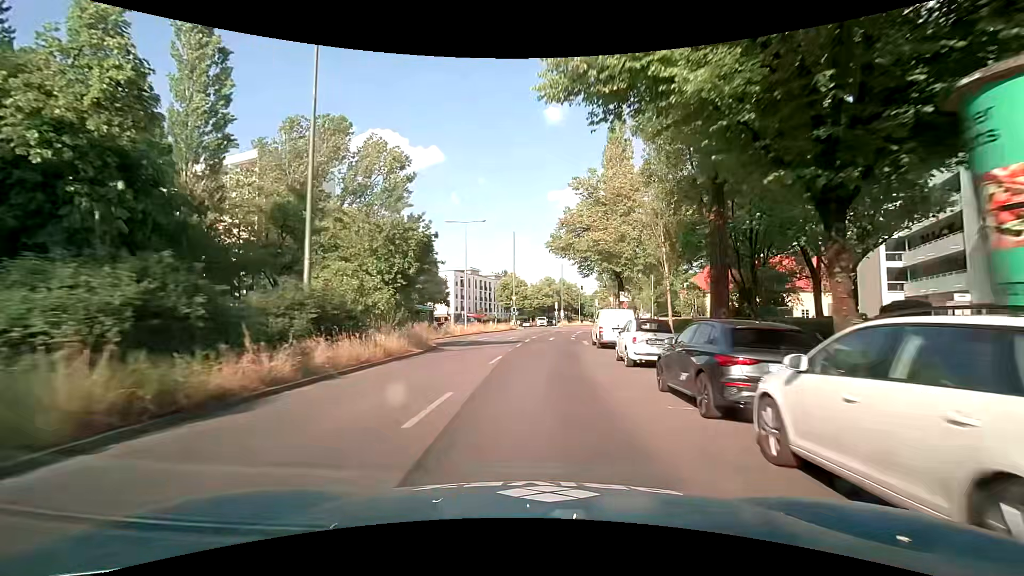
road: secondary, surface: asphalt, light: Day
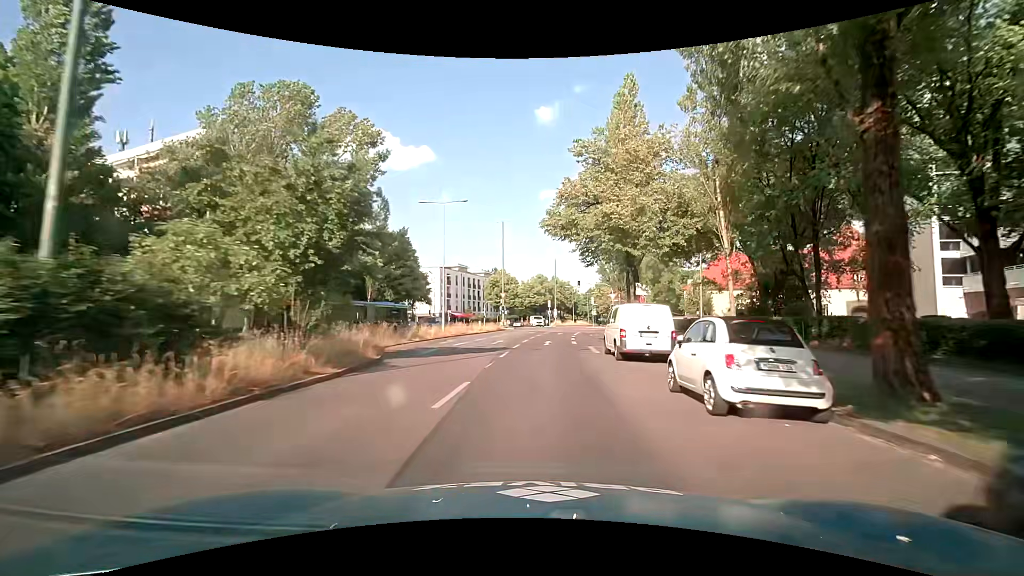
(0.0, +7.7) m; +2°
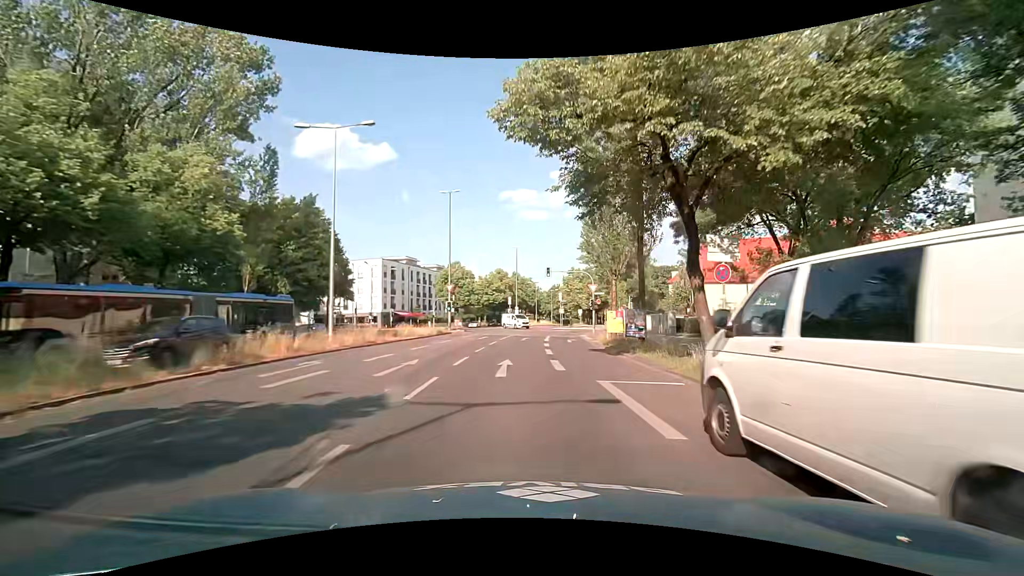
(+0.3, +15.1) m; +3°
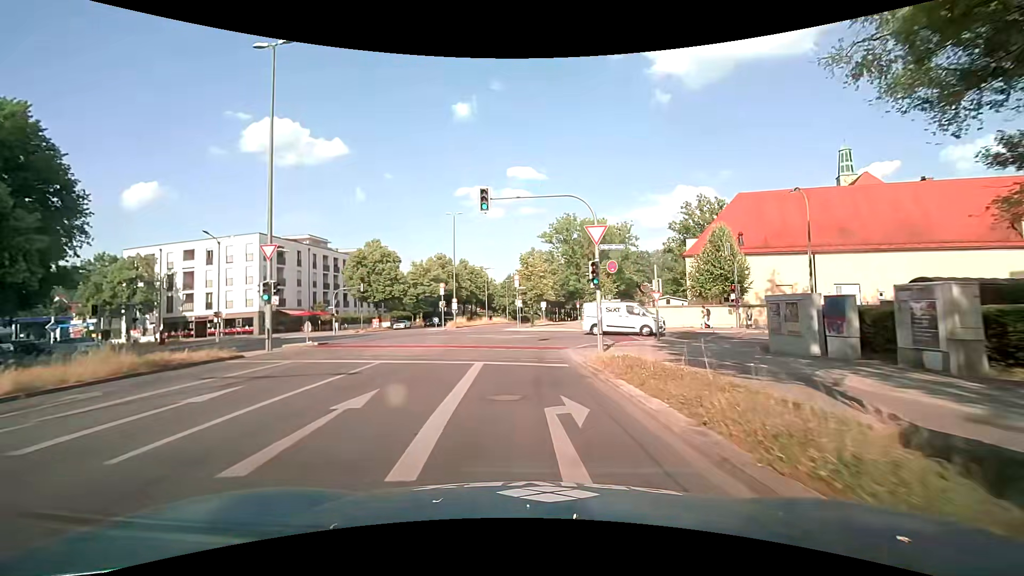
(+2.1, +27.0) m; +6°
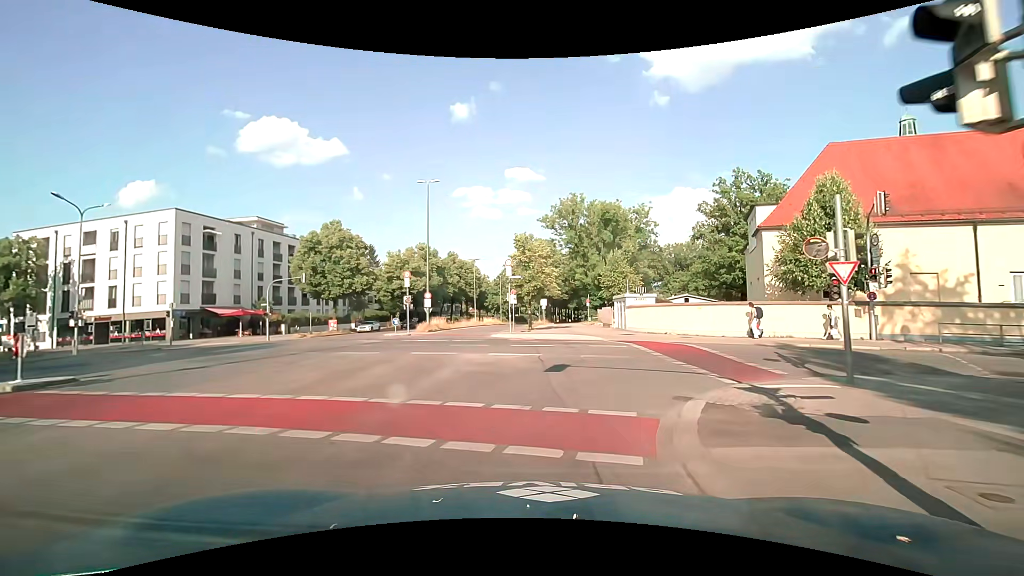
(-0.1, +14.9) m; 0°
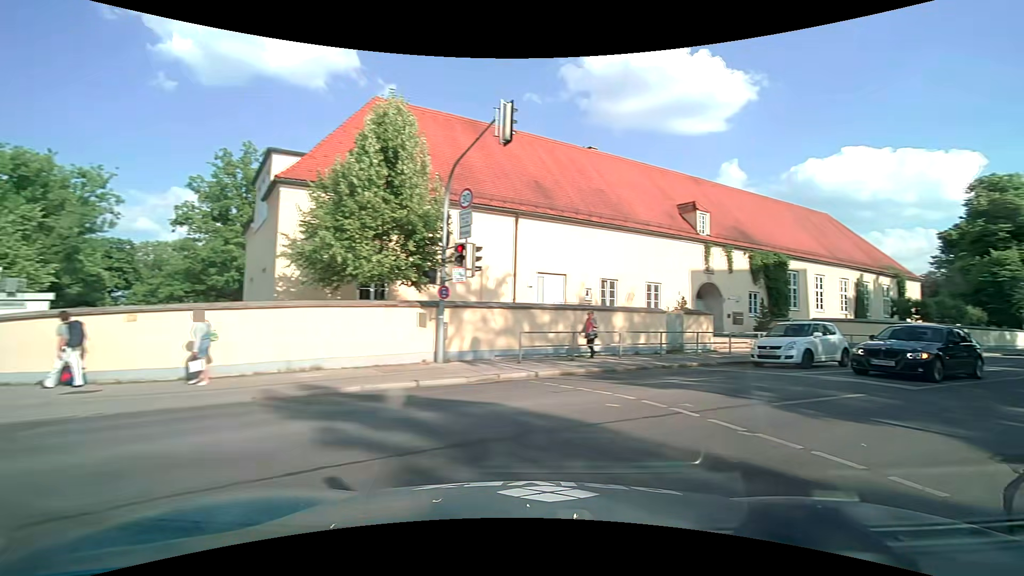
(+4.3, +13.6) m; +55°
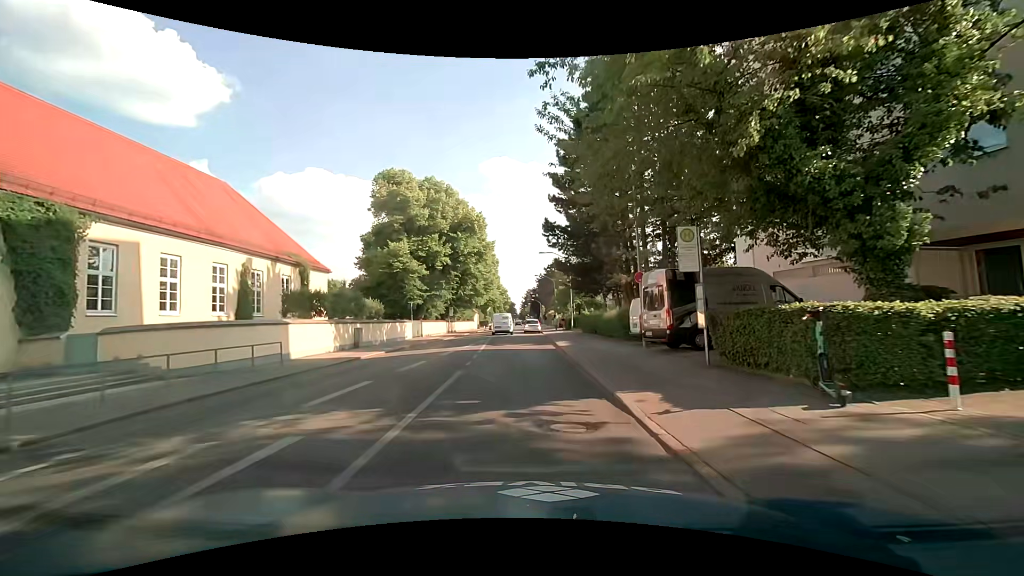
(+11.3, +13.8) m; +54°
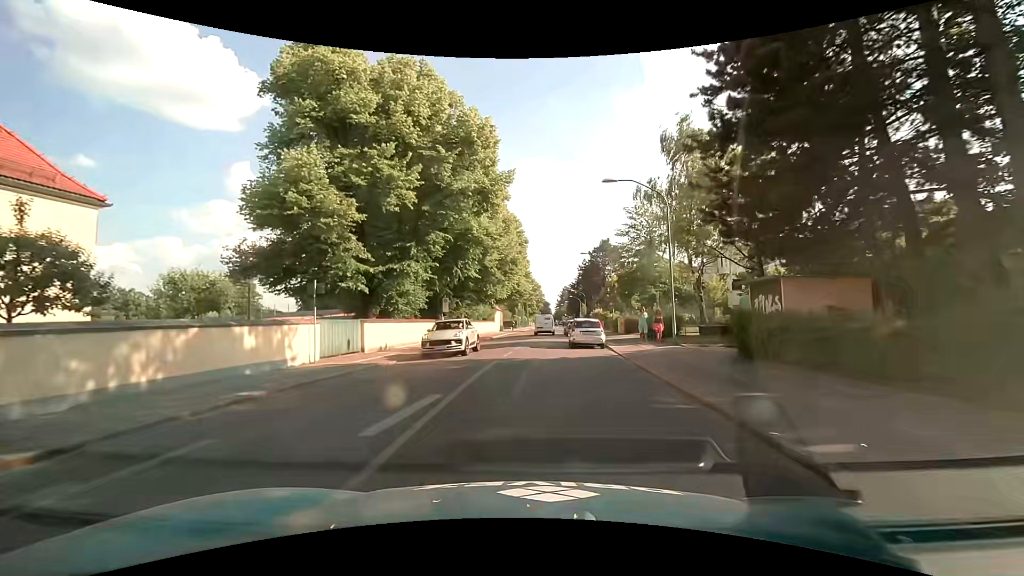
(-0.7, +26.1) m; -5°
(0, +10) (0, +20) (+1, +30) (+1, +40) (+2, +50) (+3, +60) (+4, +70) (+5, +80) (+6, +90) (+6, +100) m
